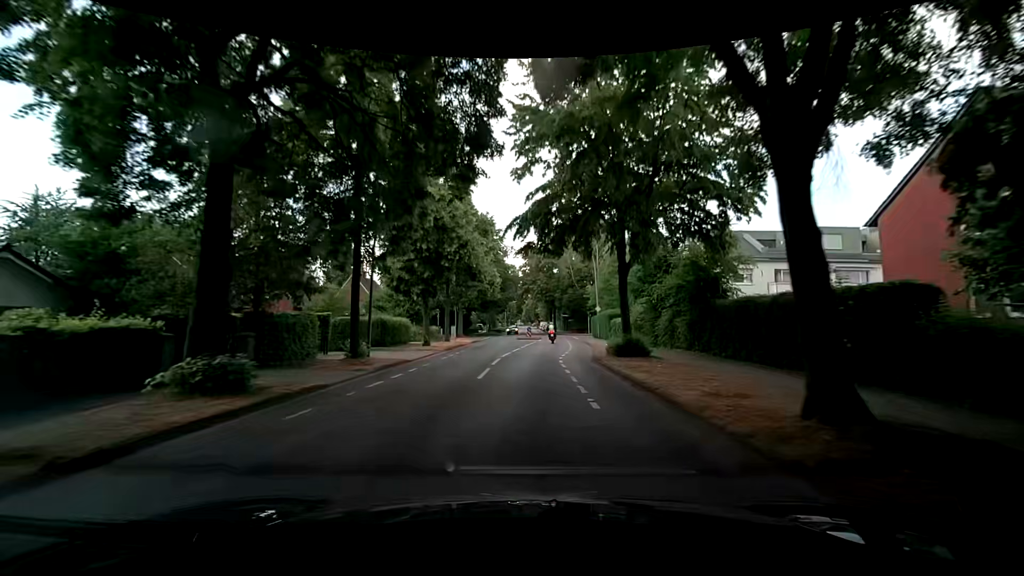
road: secondary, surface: asphalt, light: Day
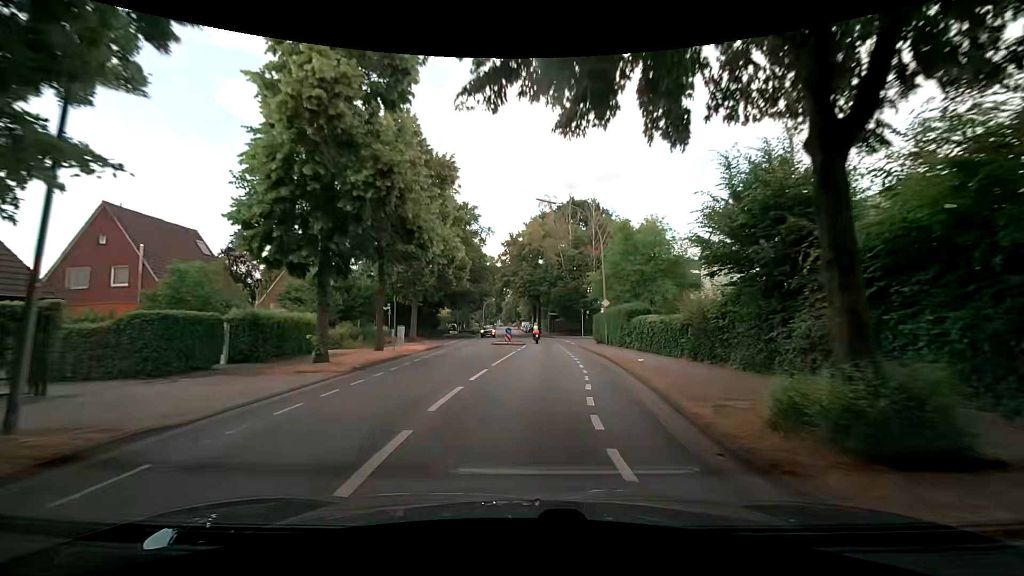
(0.0, +13.9) m; +3°
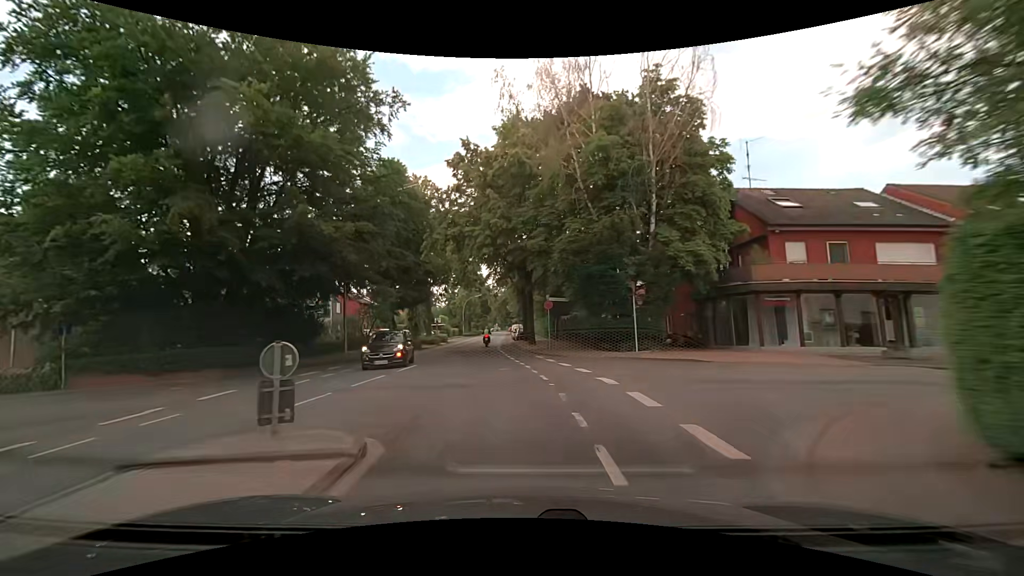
(+1.3, +34.9) m; -1°
(0, +10) (-1, +20) (-2, +30) (-3, +40) (-4, +50) (-4, +60) (-4, +70) (-4, +80) (-5, +90) (-5, +100) m
